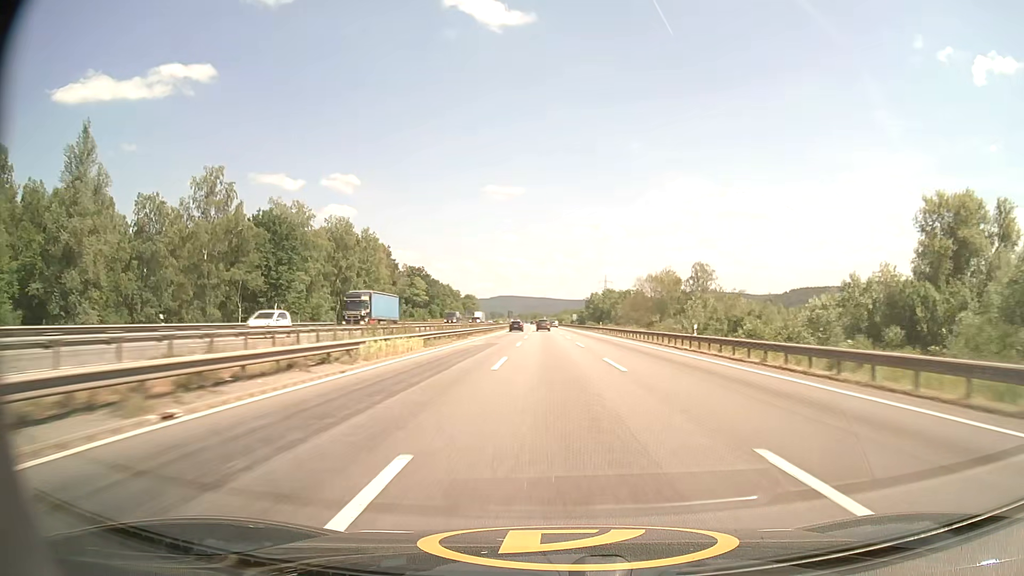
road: motorway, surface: asphalt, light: Day
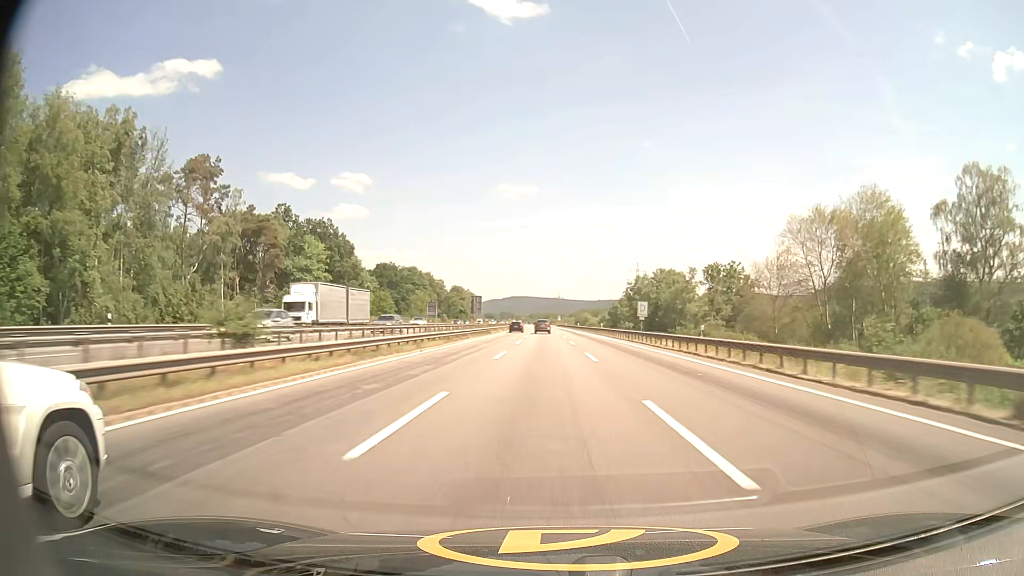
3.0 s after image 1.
(-1.1, +102.3) m; -1°
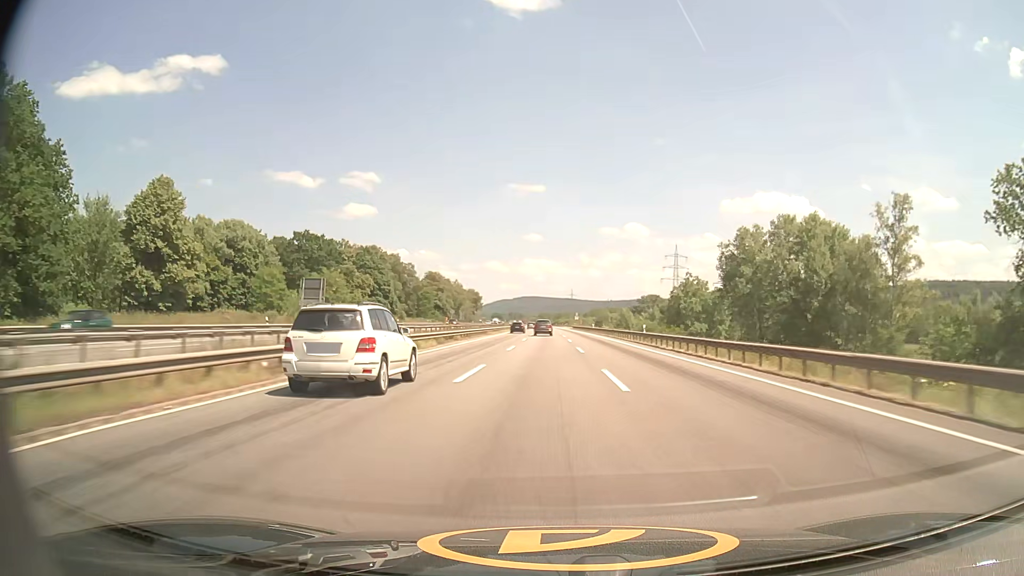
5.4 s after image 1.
(-0.6, +81.9) m; -1°
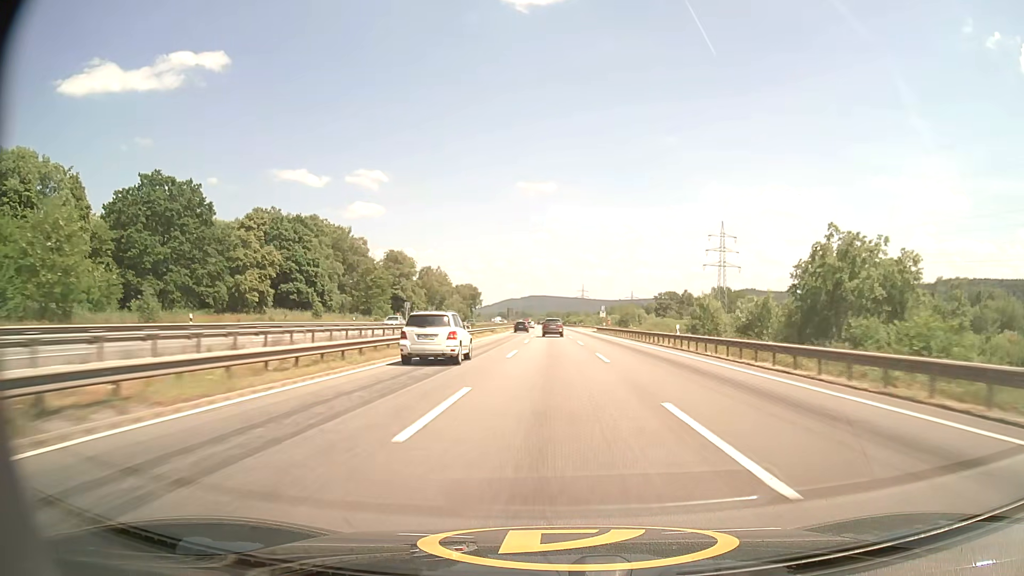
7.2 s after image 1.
(-0.4, +61.9) m; -1°
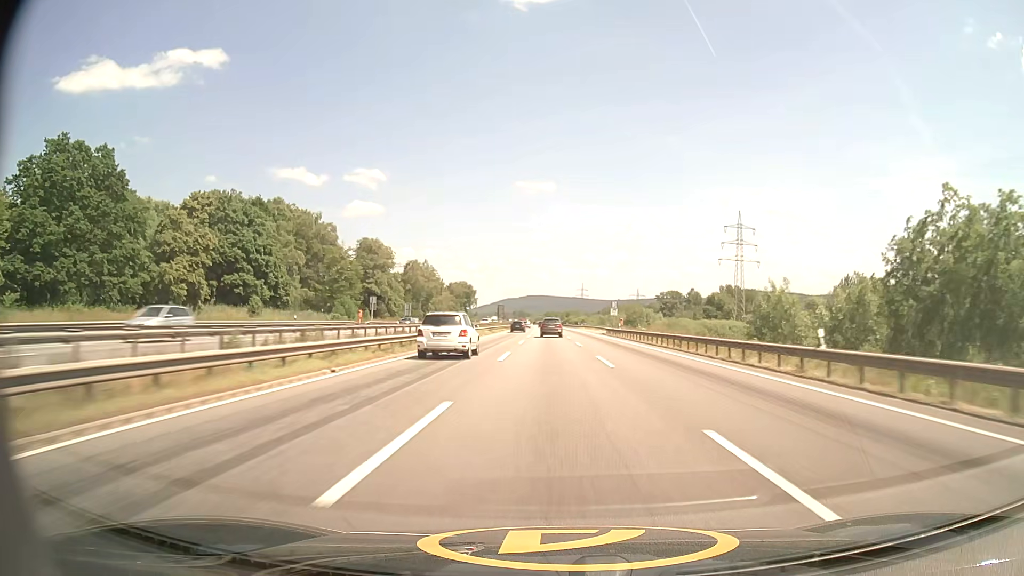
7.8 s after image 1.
(0.0, +20.8) m; 0°
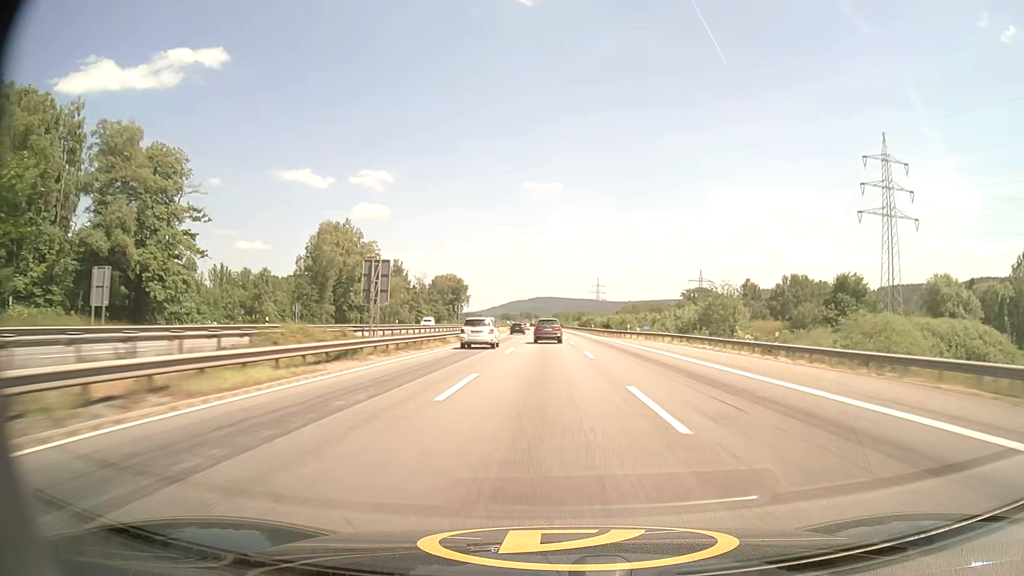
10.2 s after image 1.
(-0.1, +83.7) m; -1°
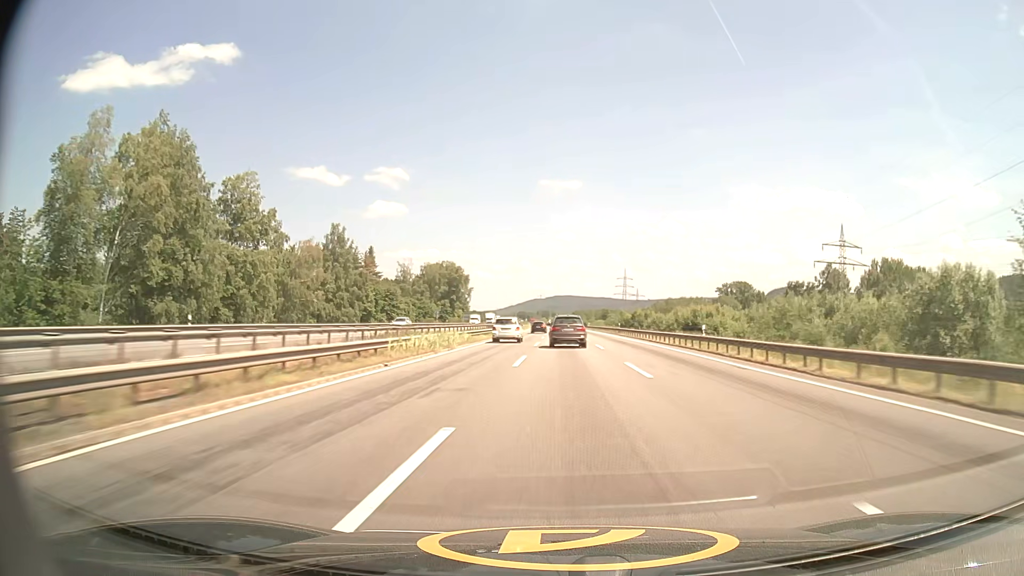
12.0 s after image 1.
(-0.8, +63.4) m; -1°
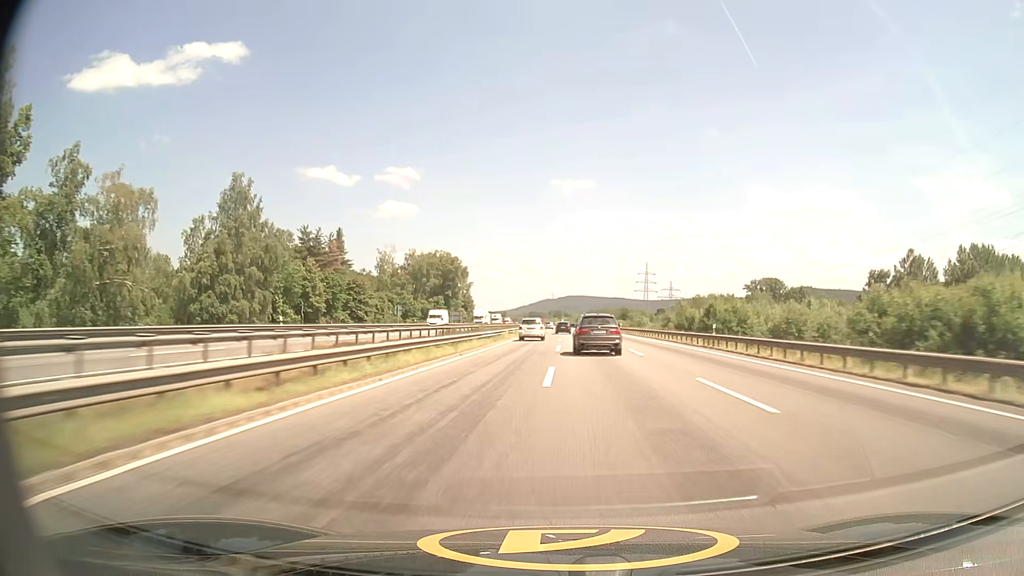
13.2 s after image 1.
(-0.5, +42.5) m; -1°
(0, +10) (0, +20) (0, +30) (0, +40) (0, +50) (0, +60) (0, +70) (0, +80) (0, +90) (0, +100) m
